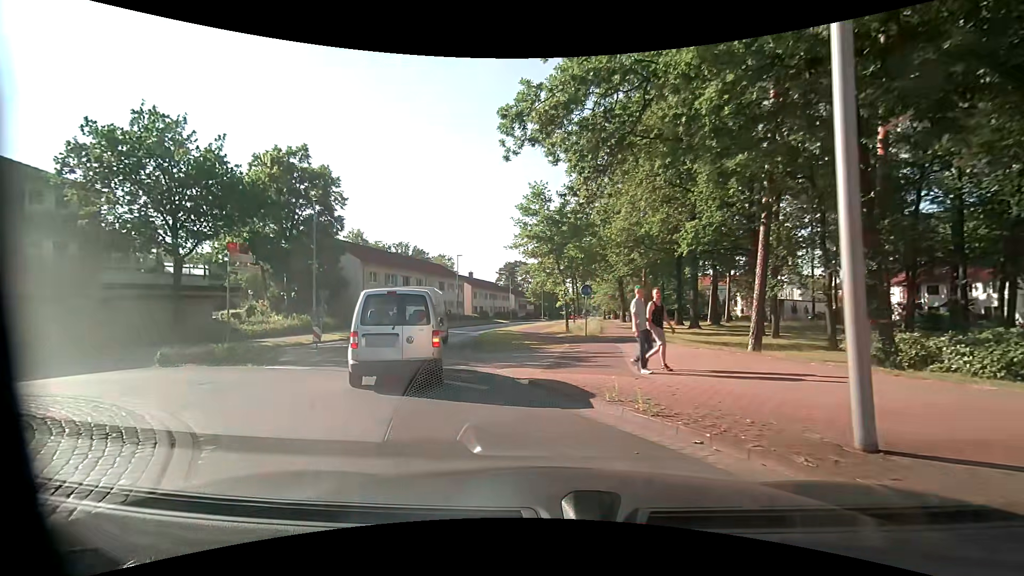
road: tertiary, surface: asphalt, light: Day
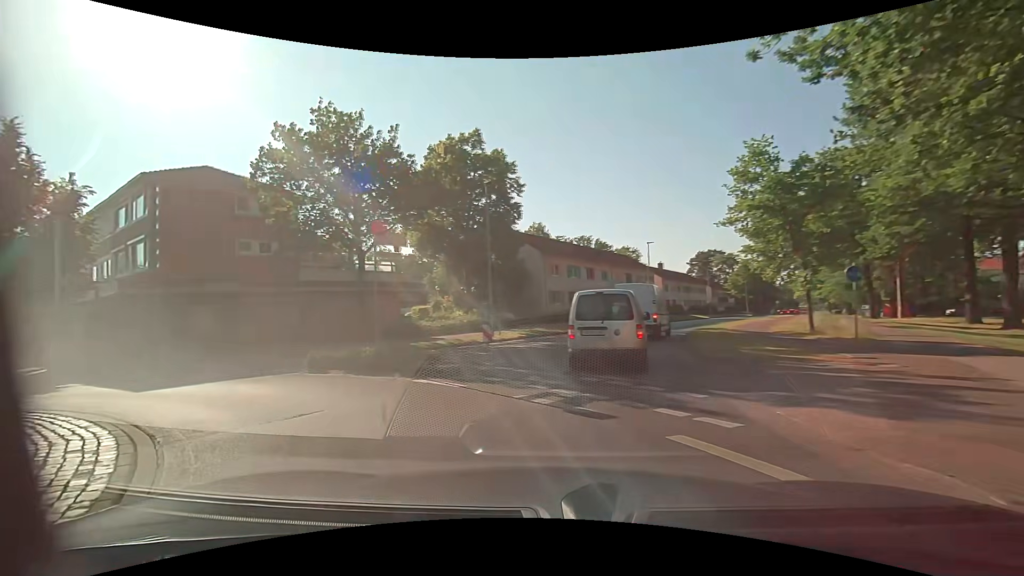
(-0.9, +5.1) m; -20°
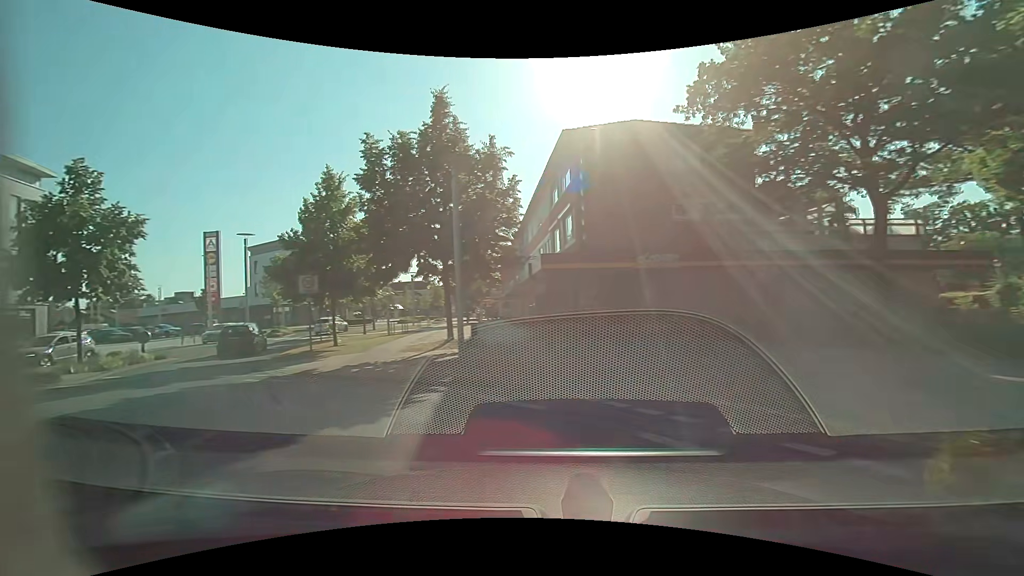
(-4.0, +8.9) m; -49°
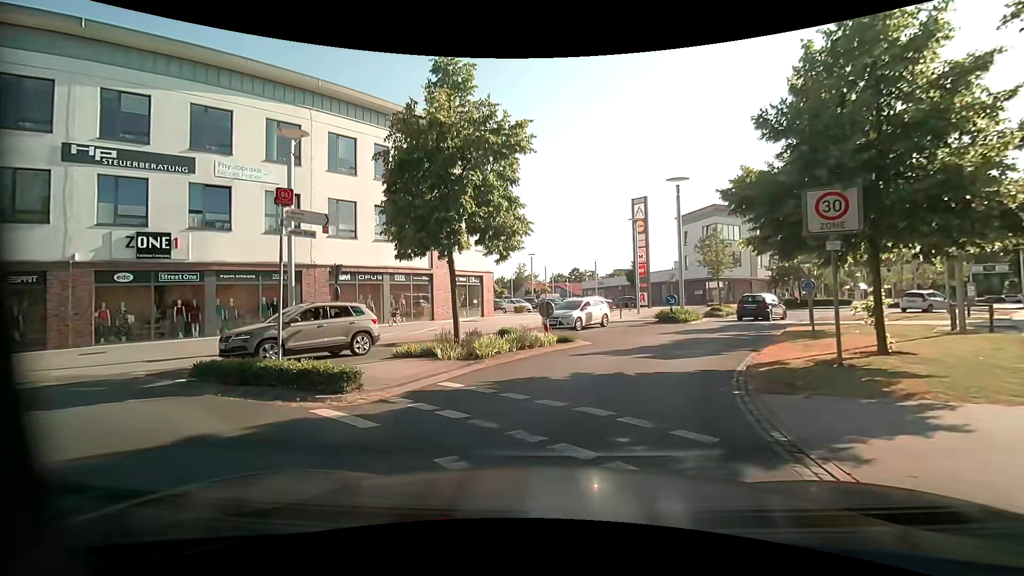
(-5.6, +11.2) m; -46°
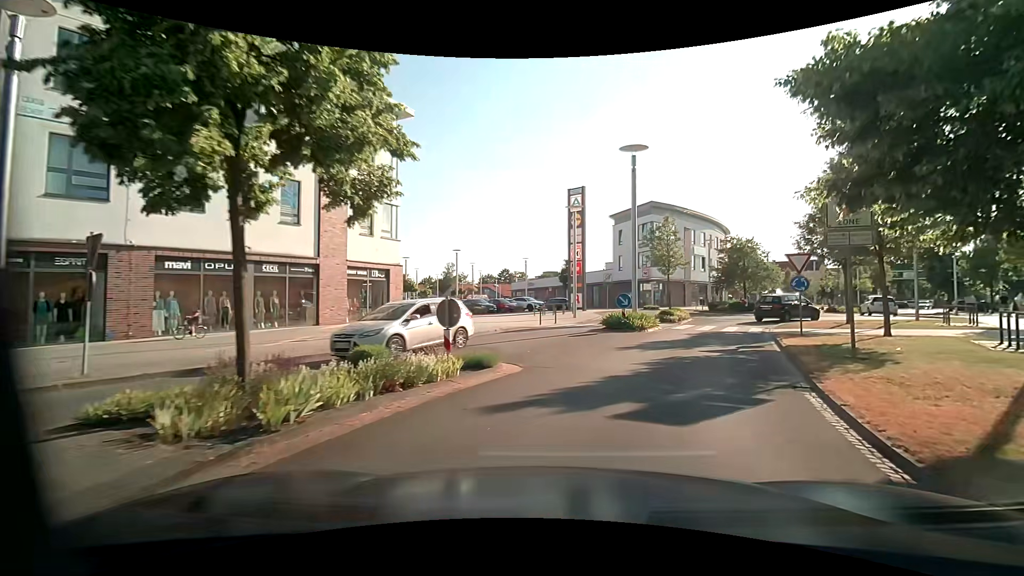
(+0.3, +7.0) m; +8°
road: residential
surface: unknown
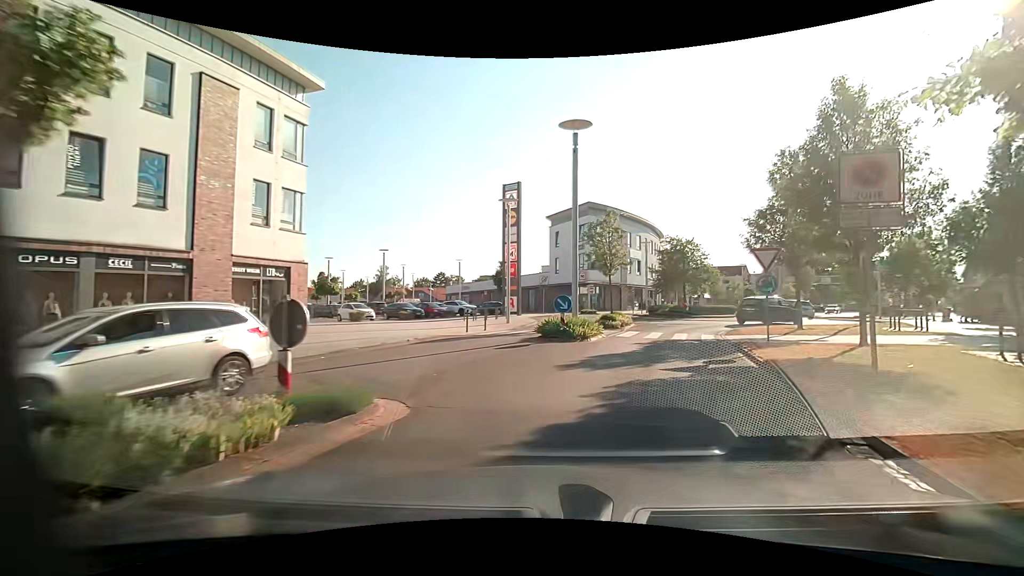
(+0.2, +3.8) m; +7°
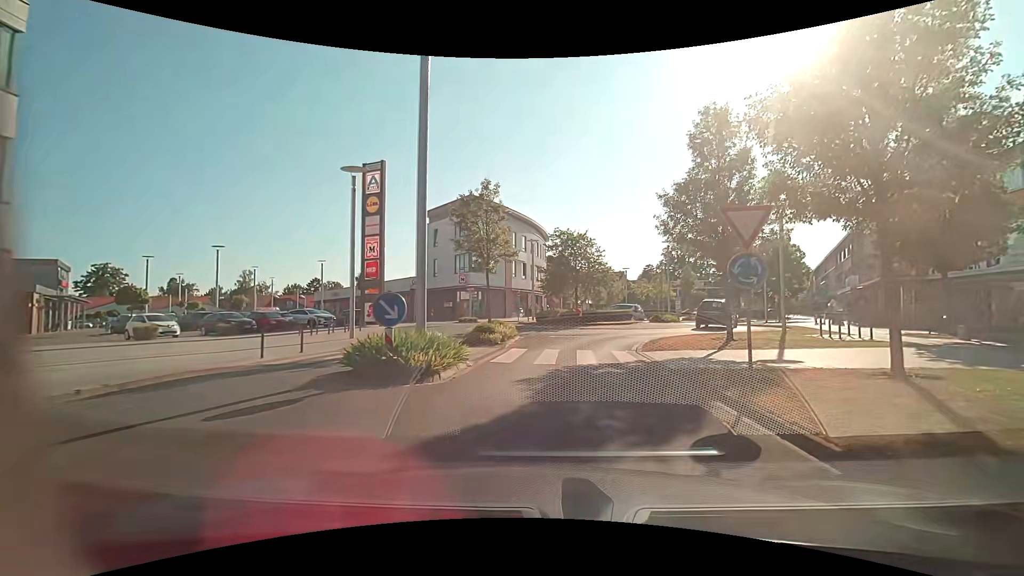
(+0.9, +7.6) m; +13°
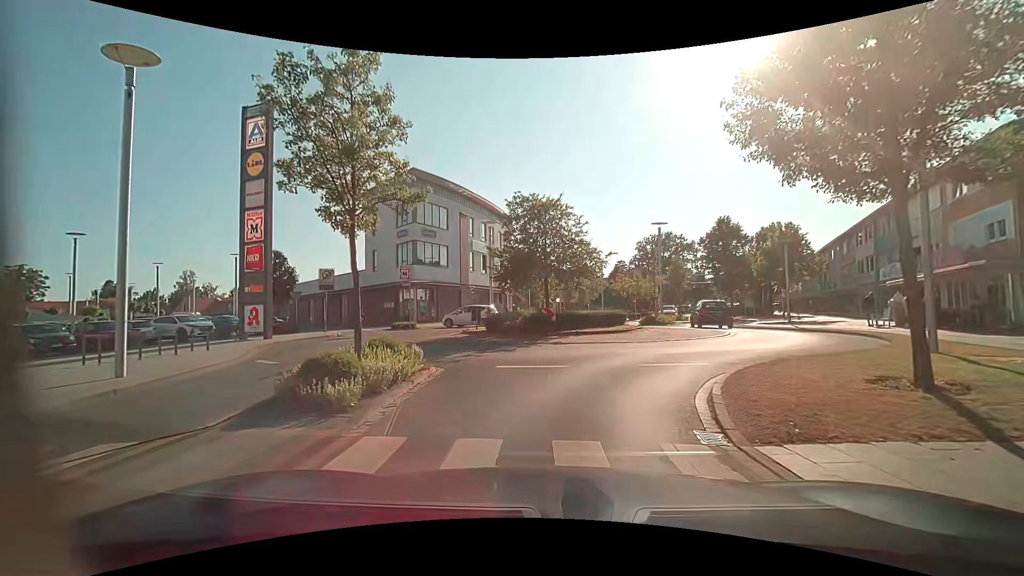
(+0.4, +10.5) m; +3°
